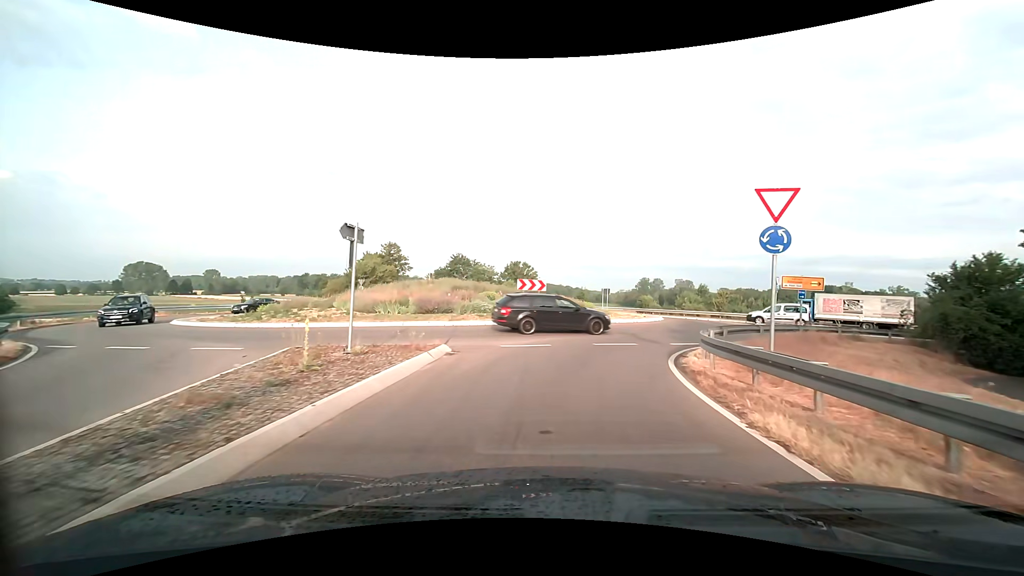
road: primary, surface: asphalt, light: Day
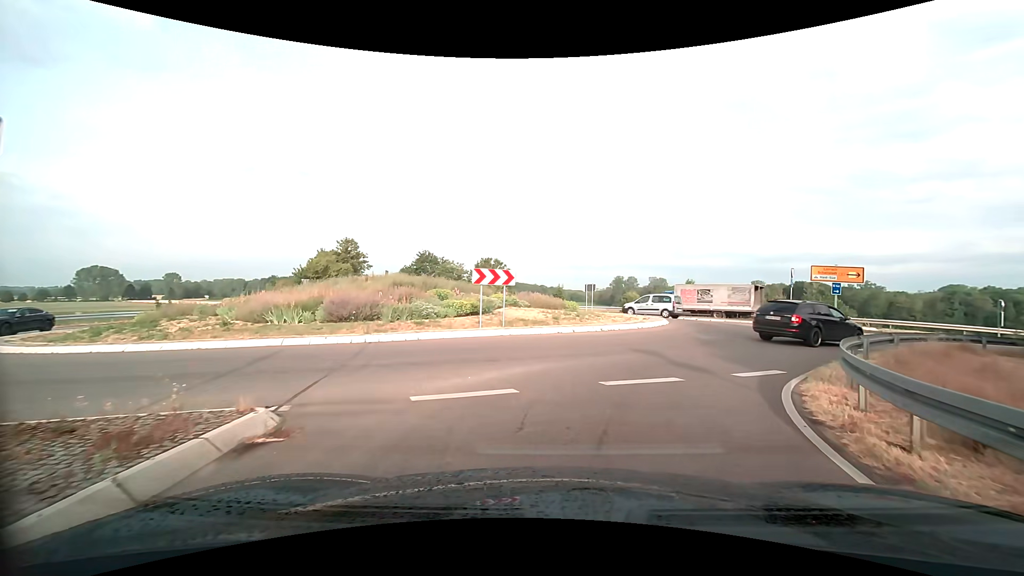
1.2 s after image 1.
(0.0, +7.3) m; +2°
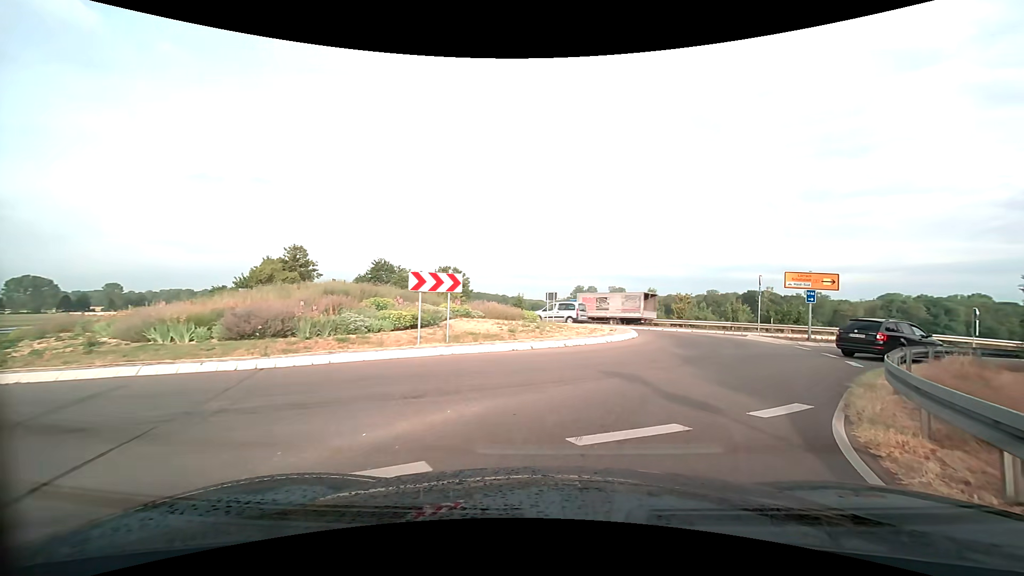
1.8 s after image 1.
(+0.1, +3.0) m; +6°
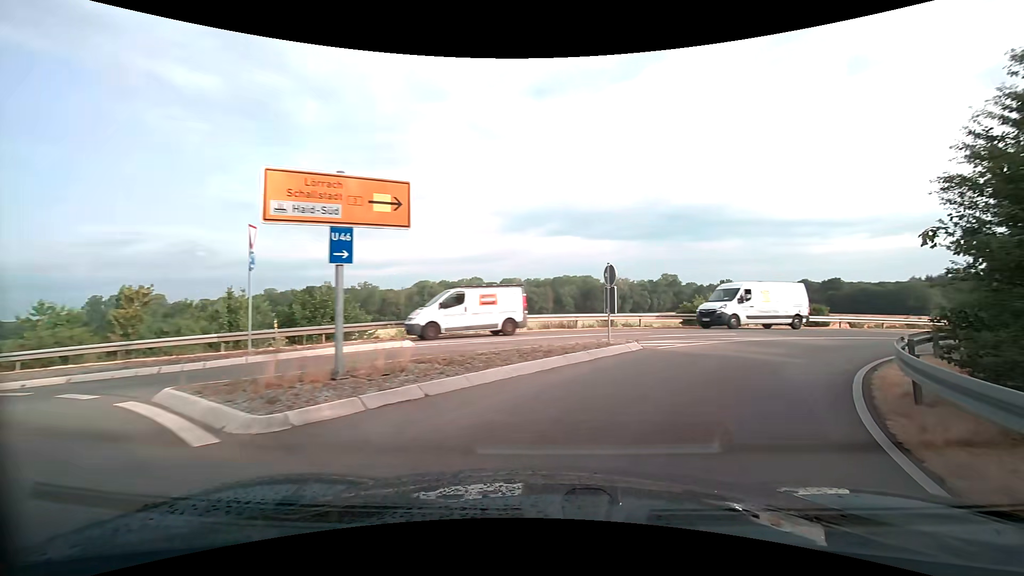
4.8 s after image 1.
(+7.6, +19.4) m; +44°
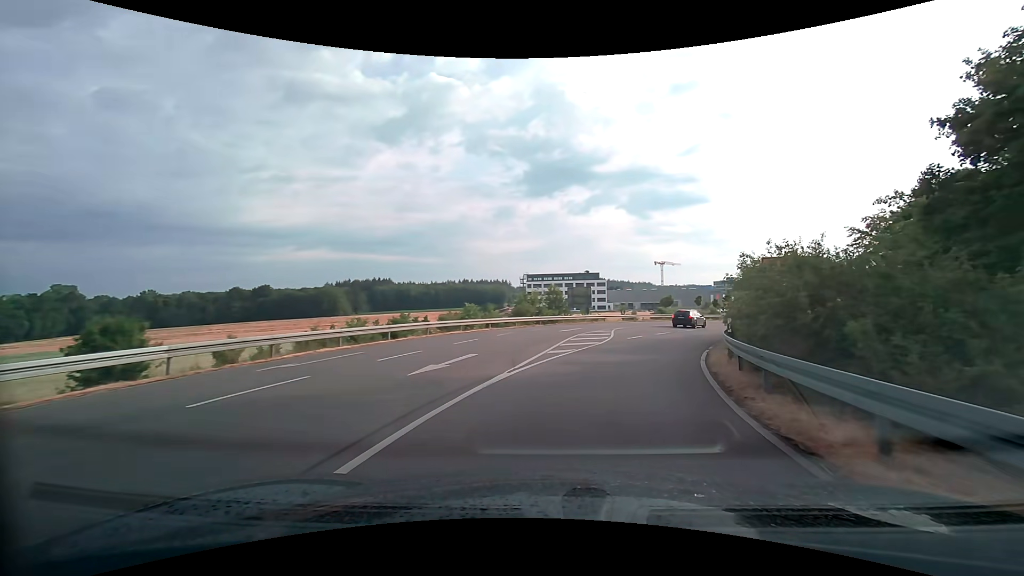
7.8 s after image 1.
(+12.9, +21.0) m; +60°
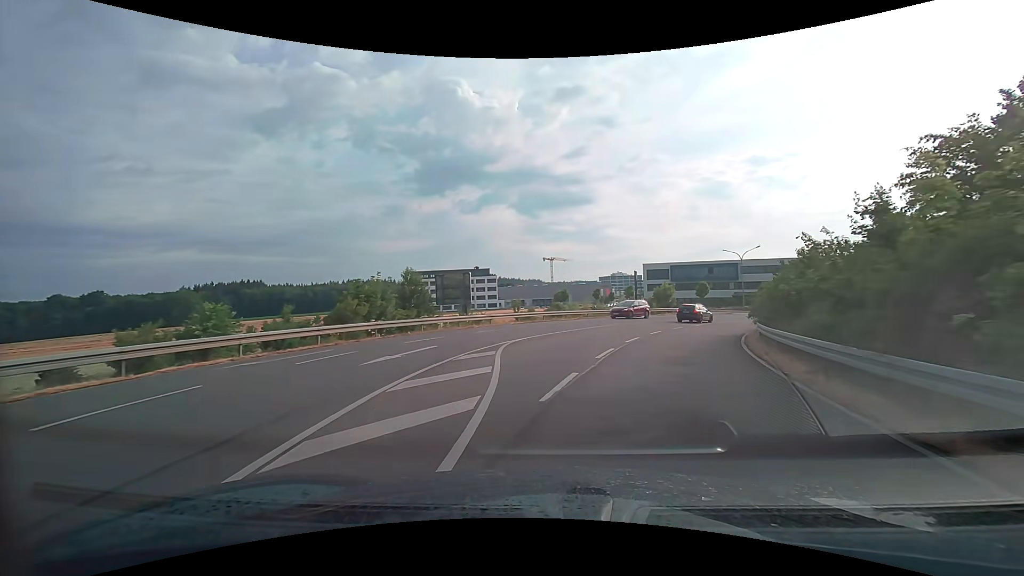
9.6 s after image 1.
(+2.5, +18.0) m; +14°
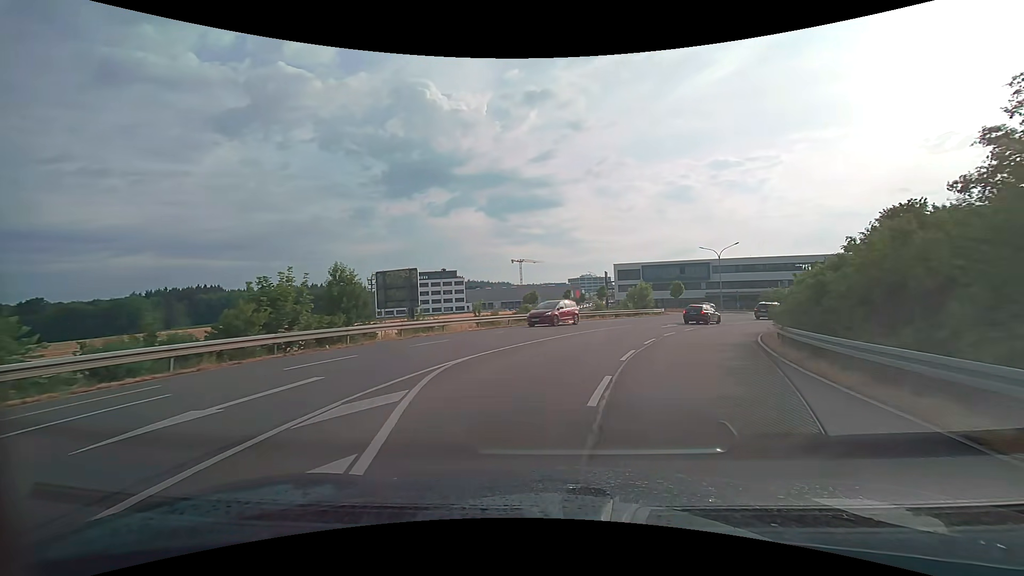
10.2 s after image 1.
(+0.2, +6.1) m; +4°
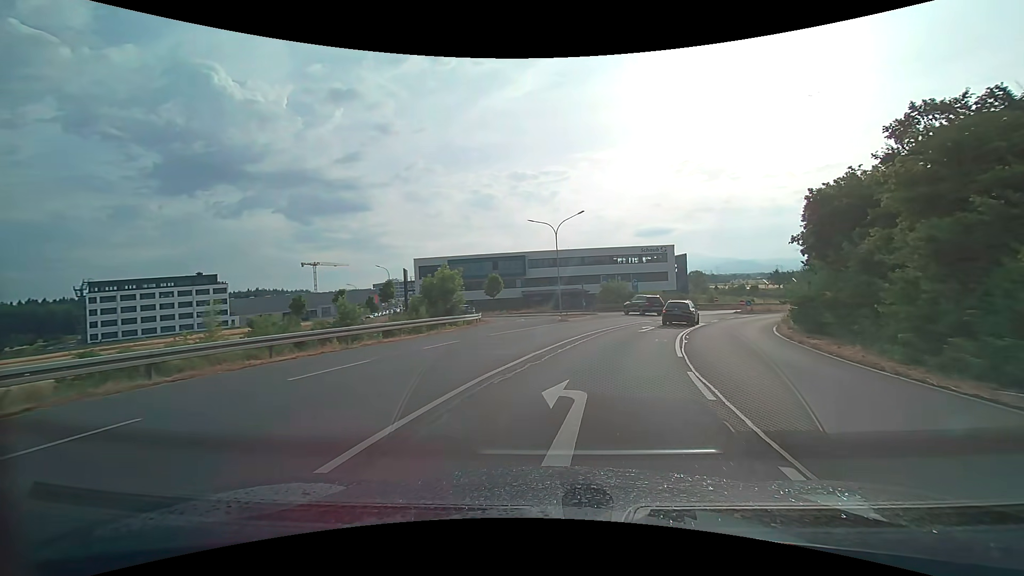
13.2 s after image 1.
(+4.9, +28.9) m; +21°
